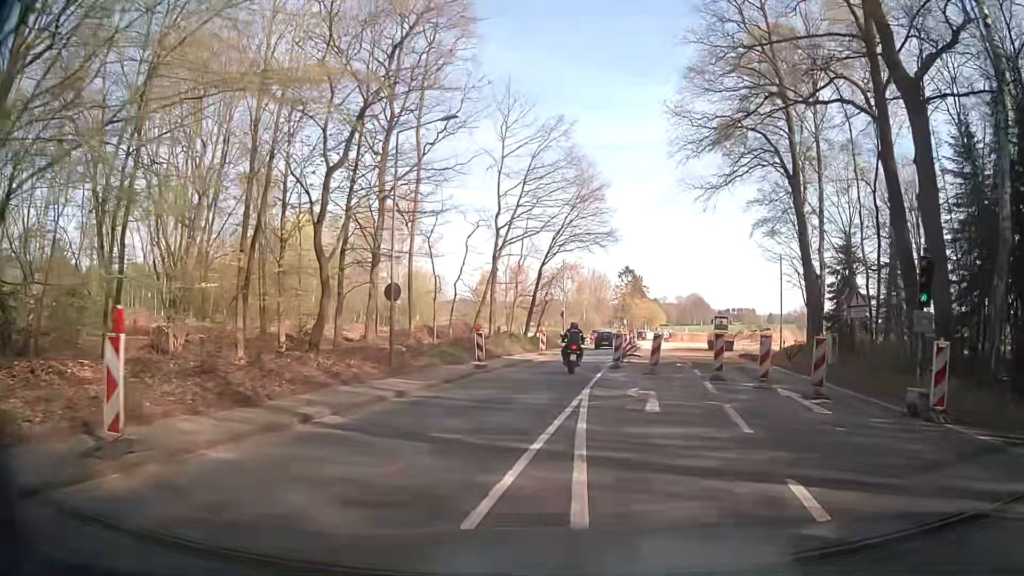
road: secondary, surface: asphalt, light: Day
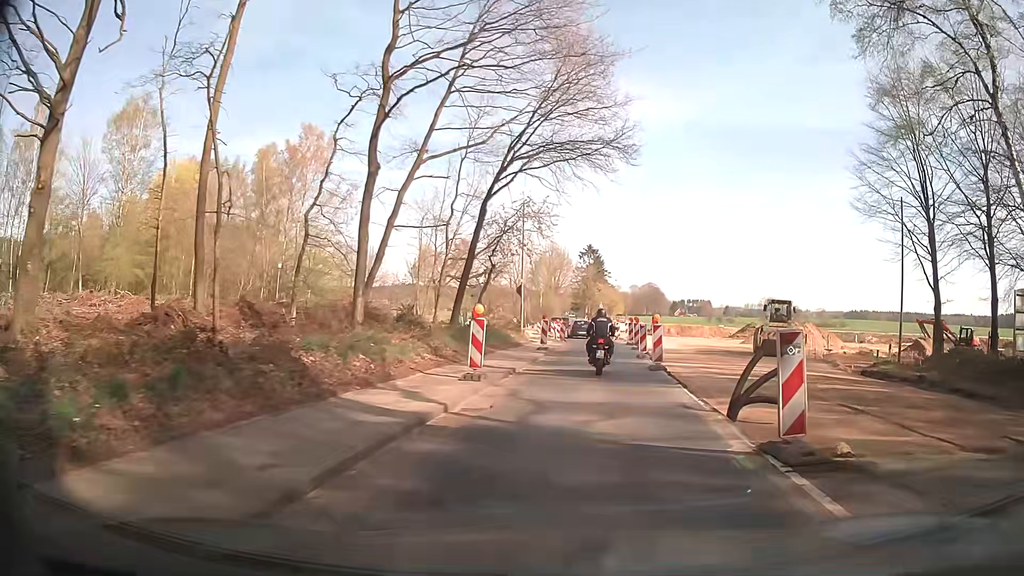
(0.0, +23.1) m; +4°
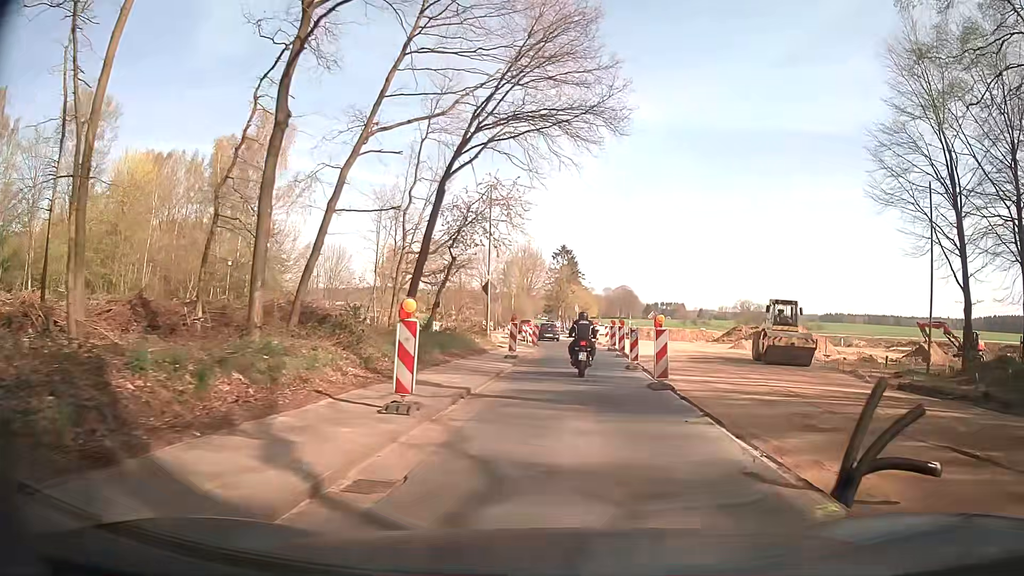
(-0.1, +4.7) m; +1°
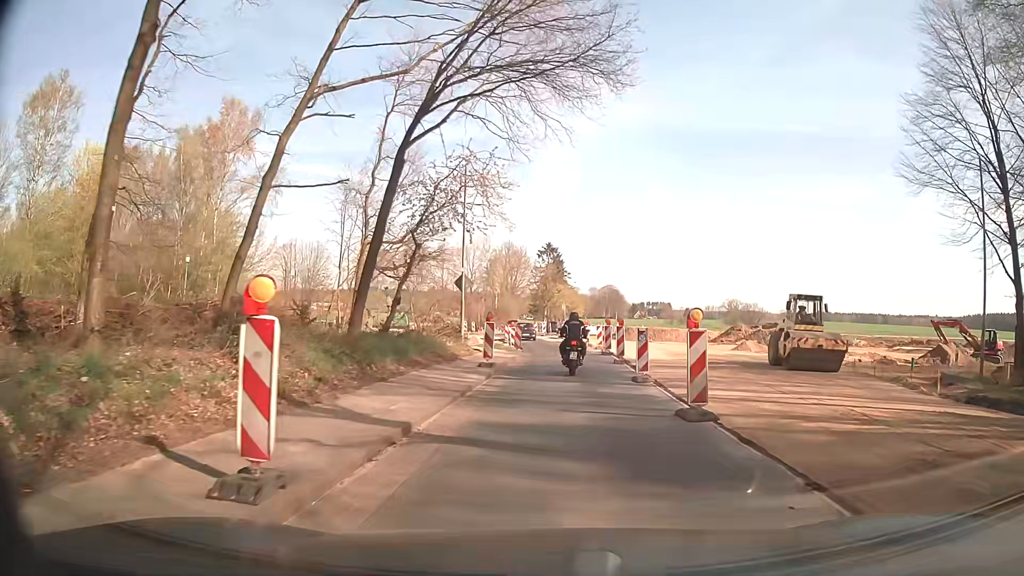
(+0.1, +4.6) m; +2°
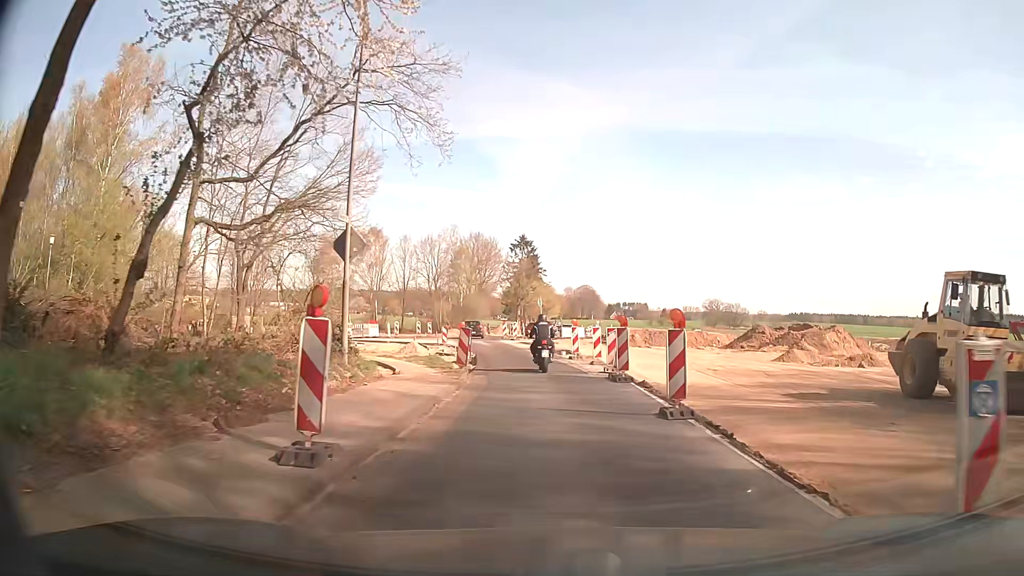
(+0.2, +13.4) m; +1°
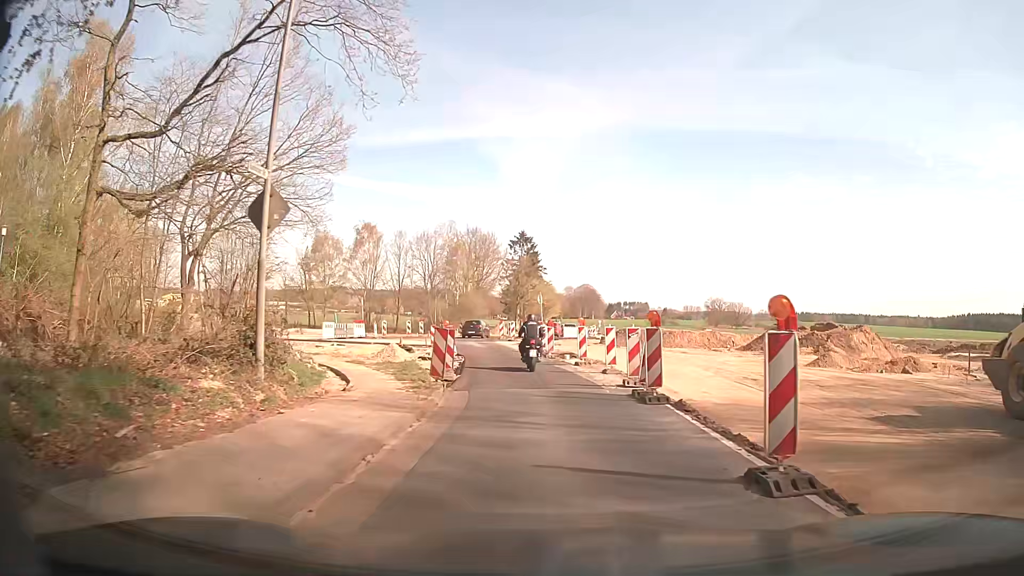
(0.0, +4.4) m; +1°
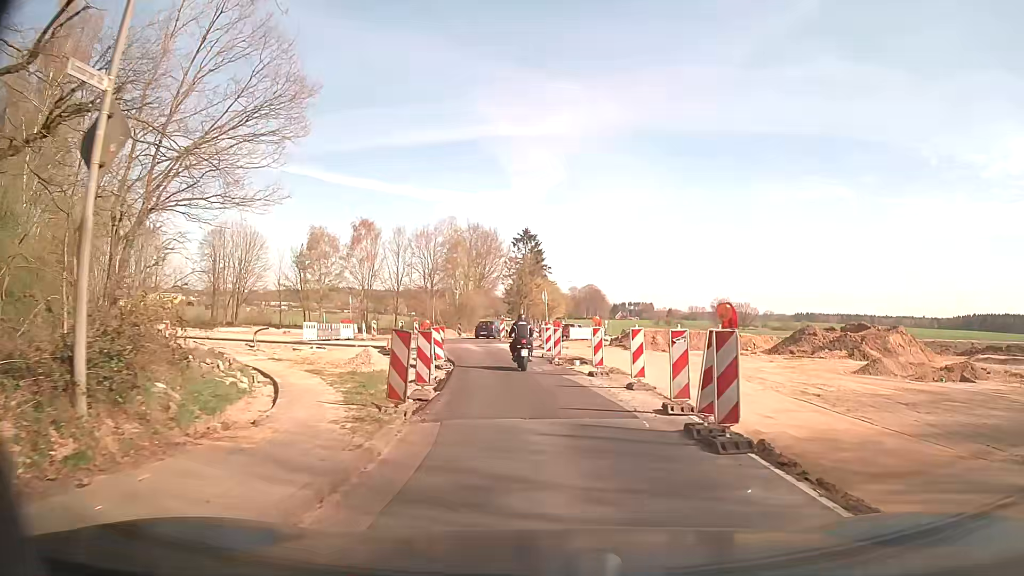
(0.0, +4.4) m; -1°
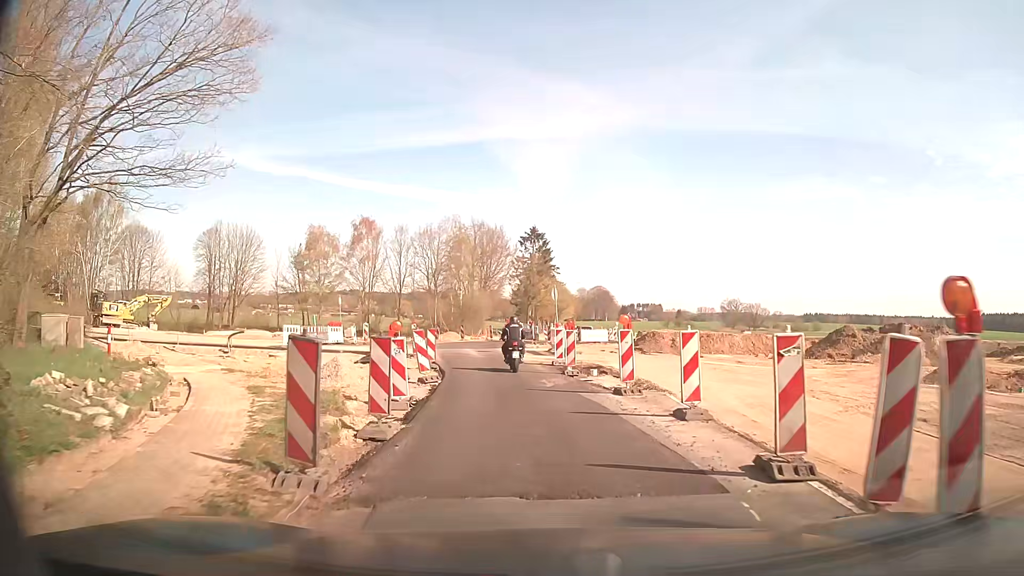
(0.0, +4.3) m; 0°
(0, +10) (-1, +20) (-3, +30) (-5, +40) (-5, +50) (-1, +59) (+3, +68) (+4, +78) (+5, +88) (+5, +98) m
